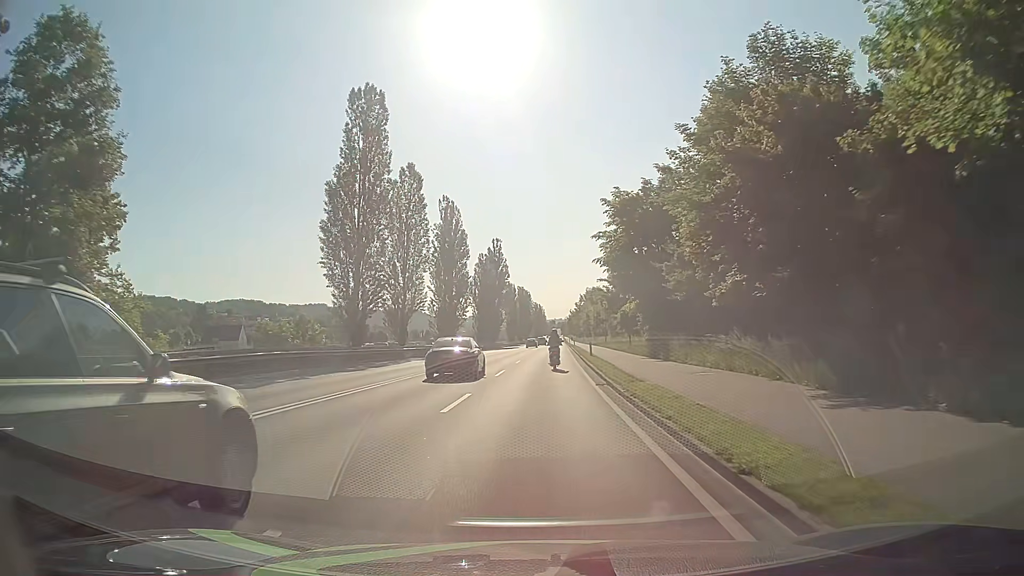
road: primary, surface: asphalt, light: Day
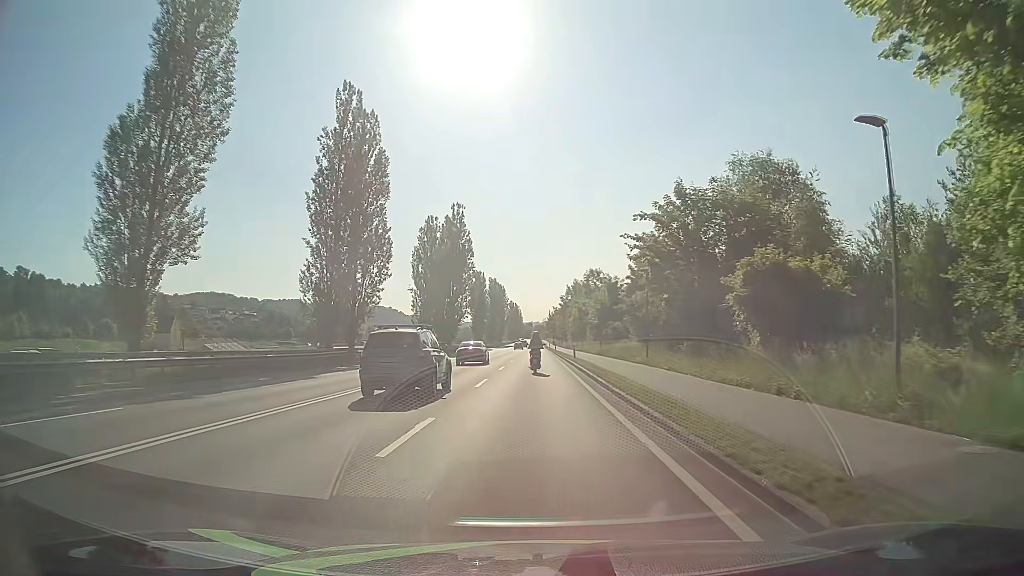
(+0.8, +40.7) m; +2°
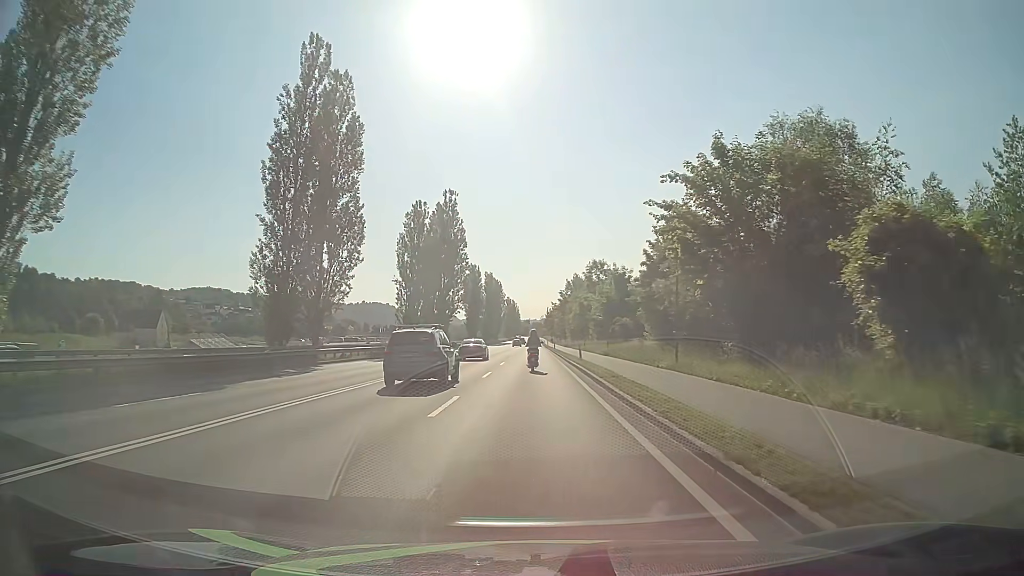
(0.0, +8.1) m; 0°
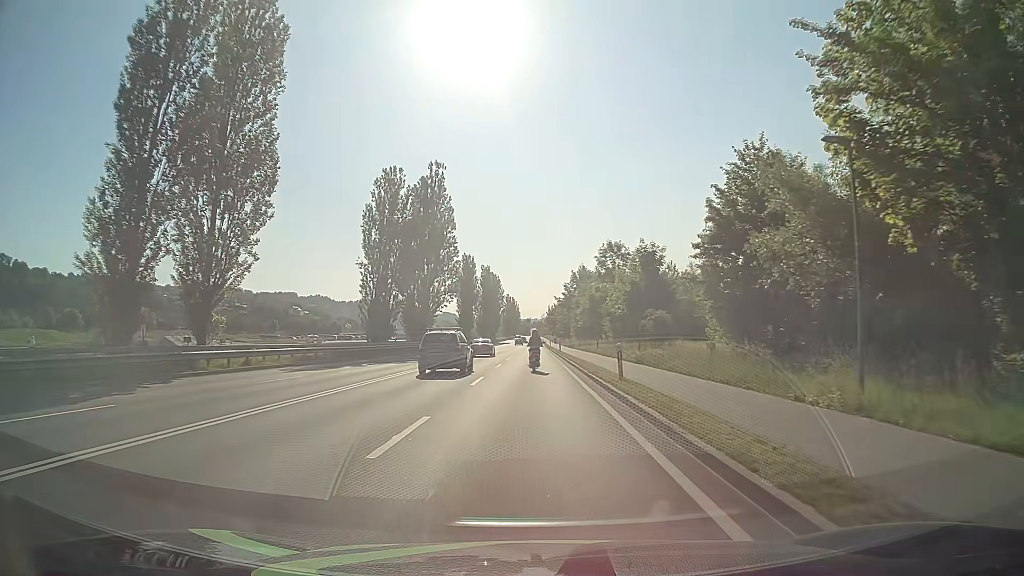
(+0.2, +16.1) m; 0°
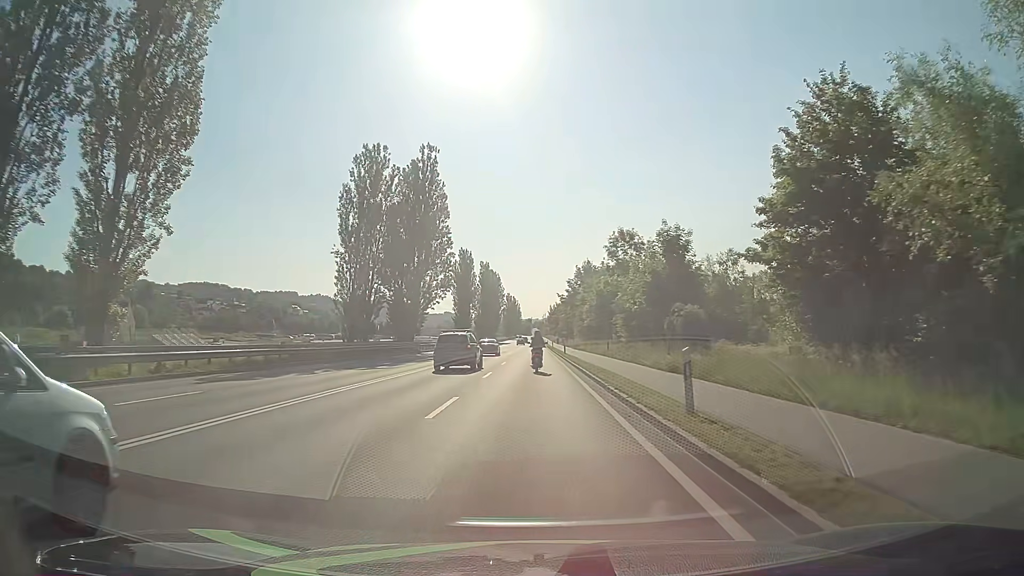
(0.0, +8.0) m; 0°
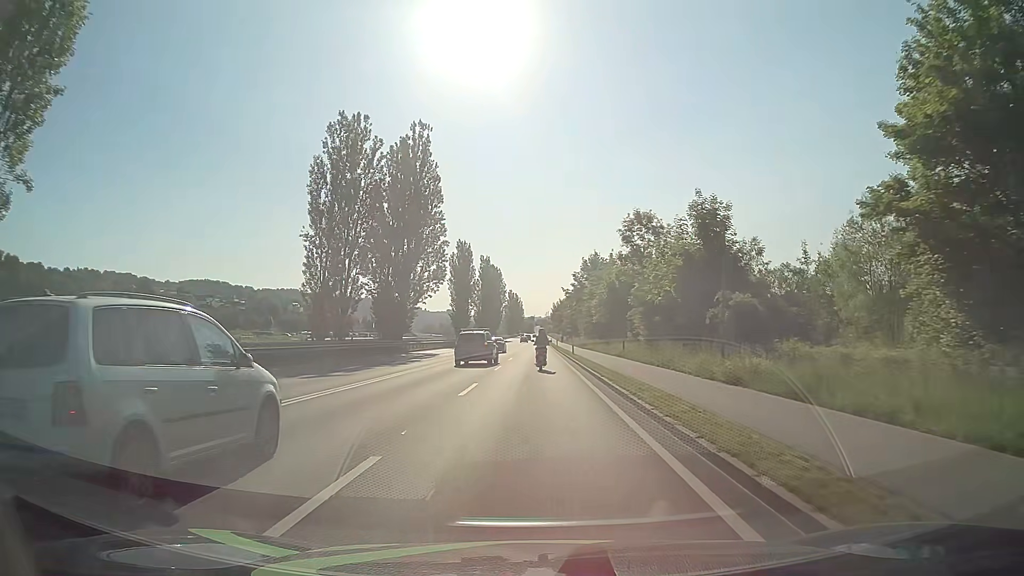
(0.0, +8.0) m; 0°
